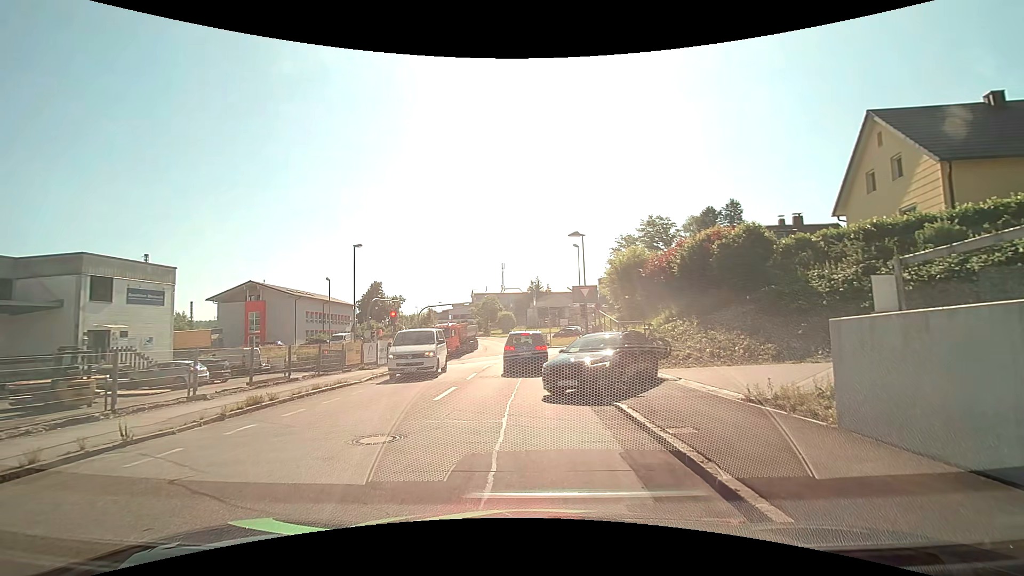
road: tertiary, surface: asphalt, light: Day
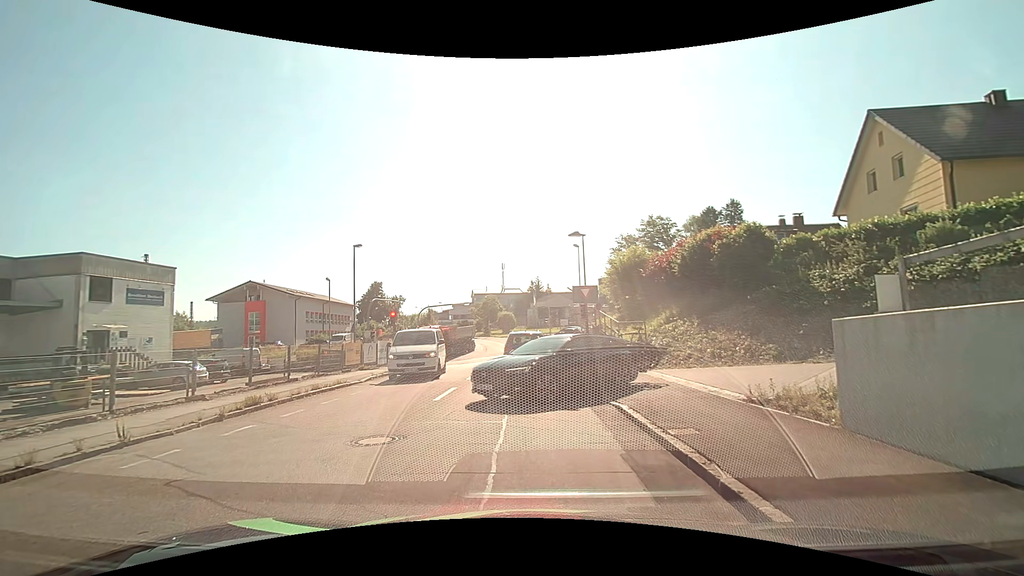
(0.0, +0.1) m; 0°
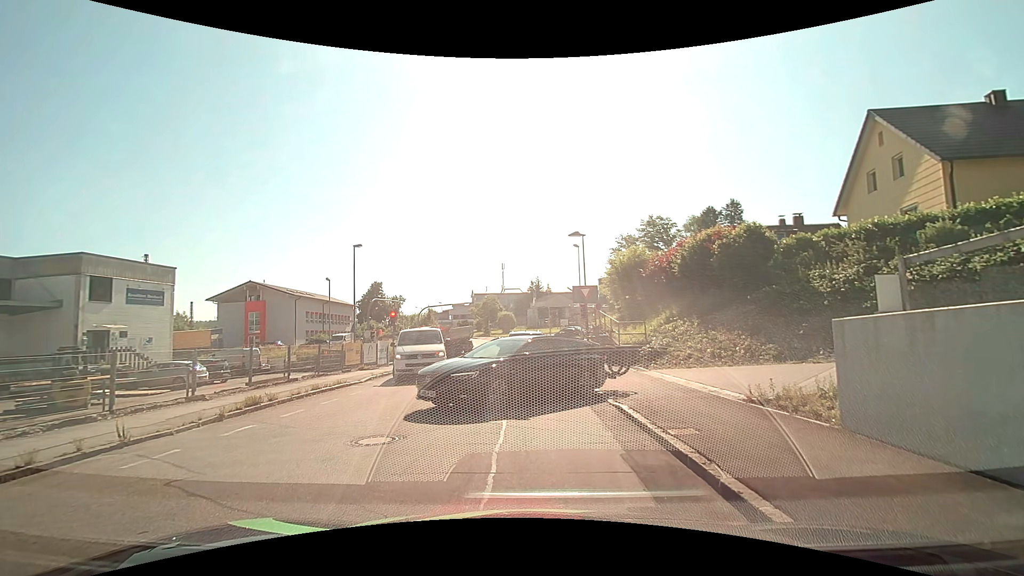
(0.0, 0.0) m; 0°
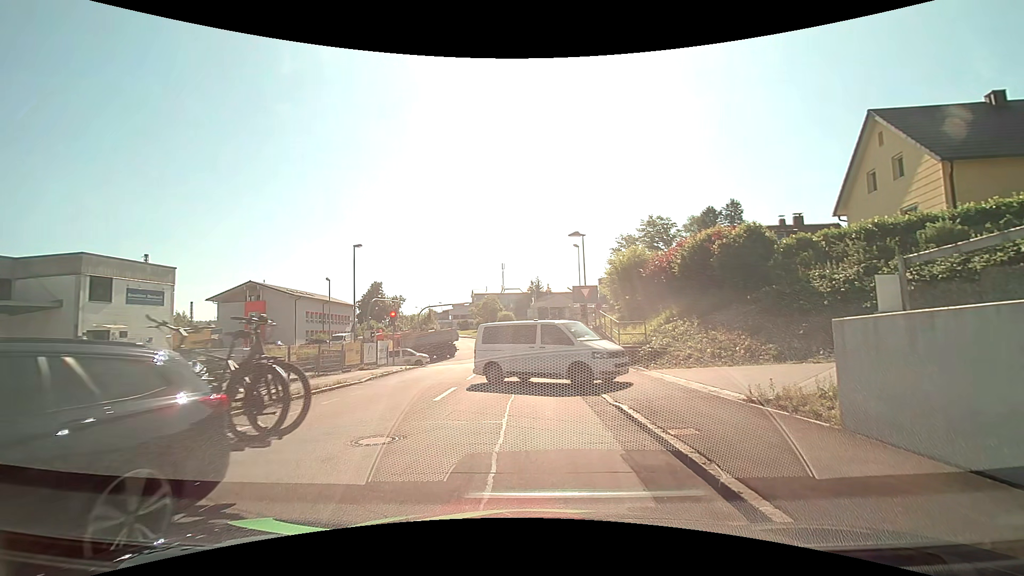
(0.0, 0.0) m; 0°
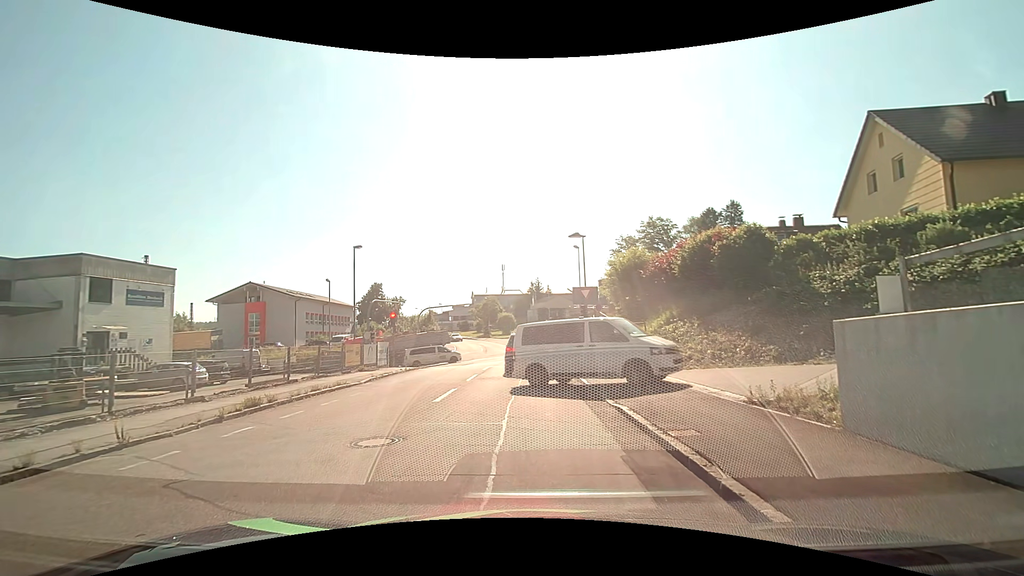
(0.0, 0.0) m; 0°
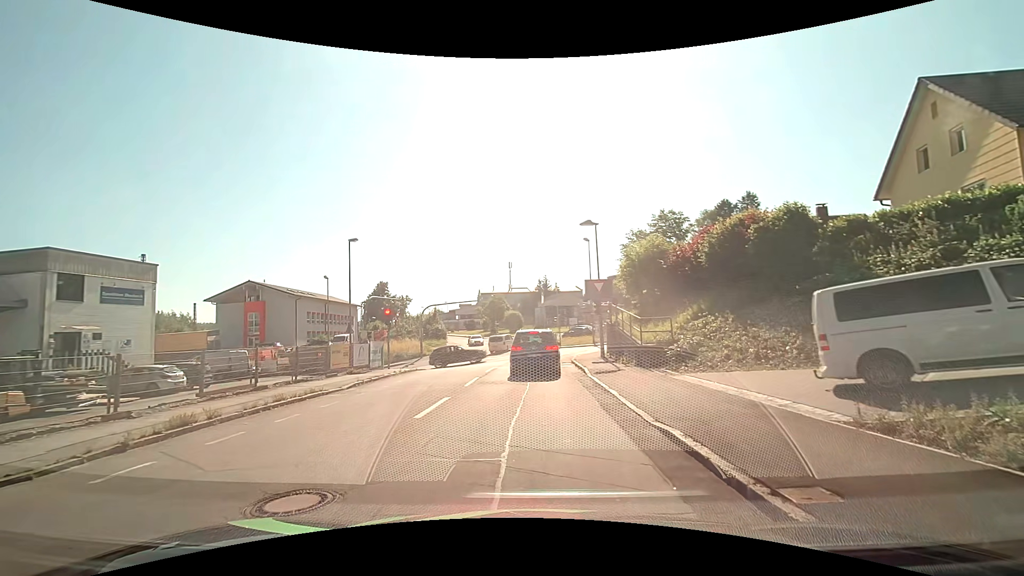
(0.0, +2.9) m; +1°
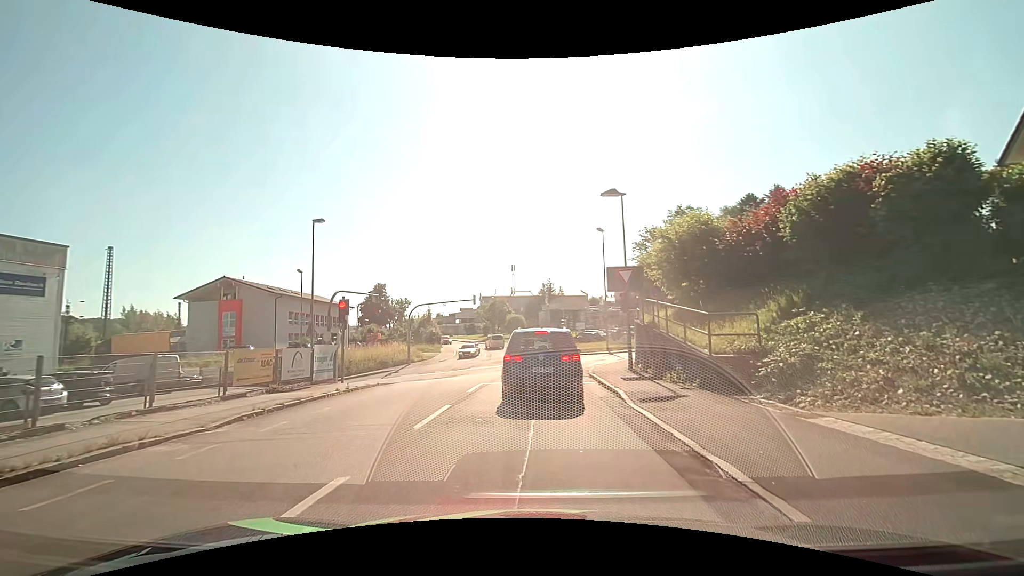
(-0.1, +7.0) m; +1°
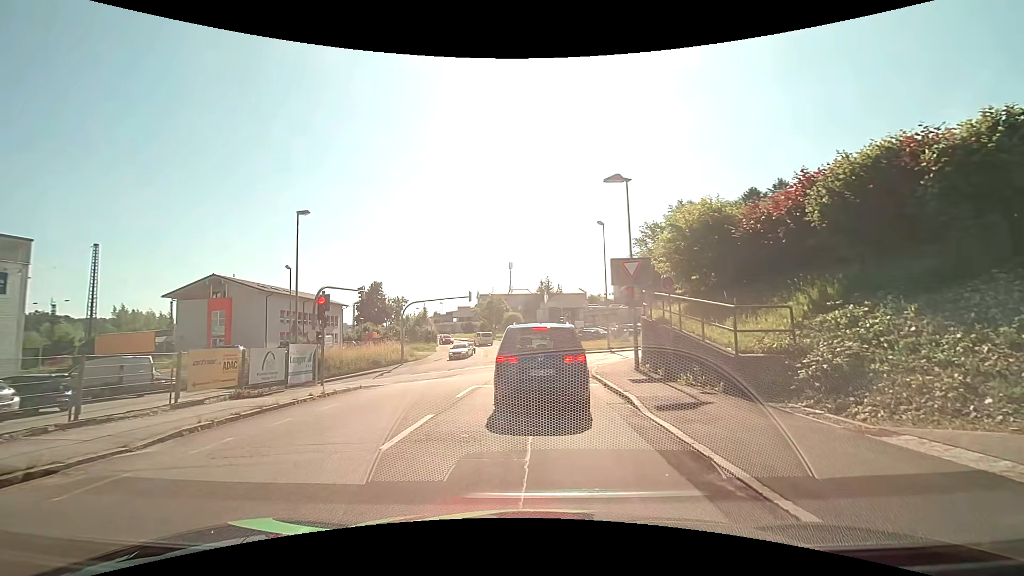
(0.0, +1.7) m; 0°
(0, +10) (0, +20) (-1, +30) (-7, +38) (-16, +40) (-26, +41) (-36, +42) (-46, +42) (-56, +42) (-66, +41) m
